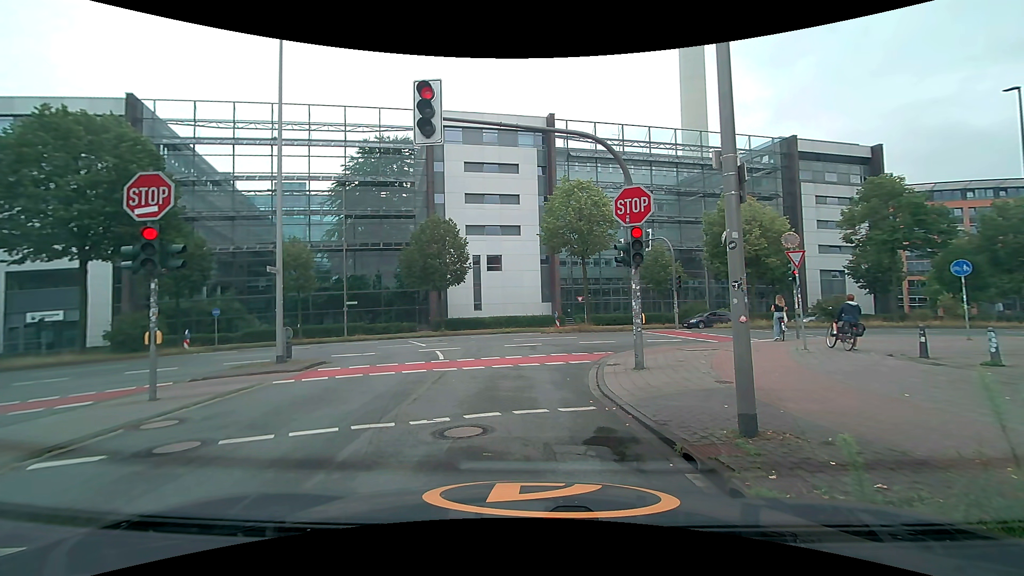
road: unclassified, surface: asphalt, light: Day
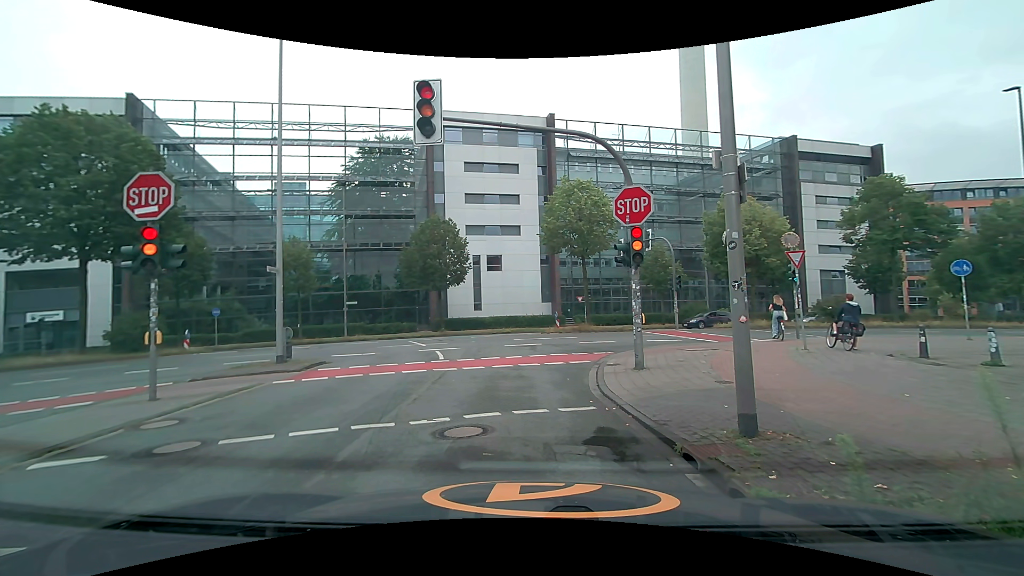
(0.0, 0.0) m; 0°
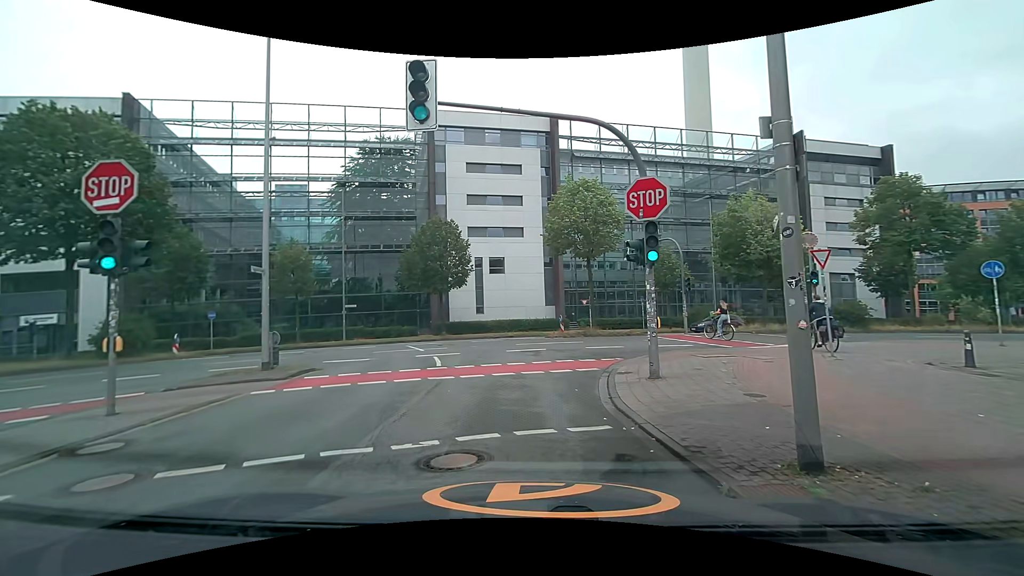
(0.0, +1.1) m; 0°
